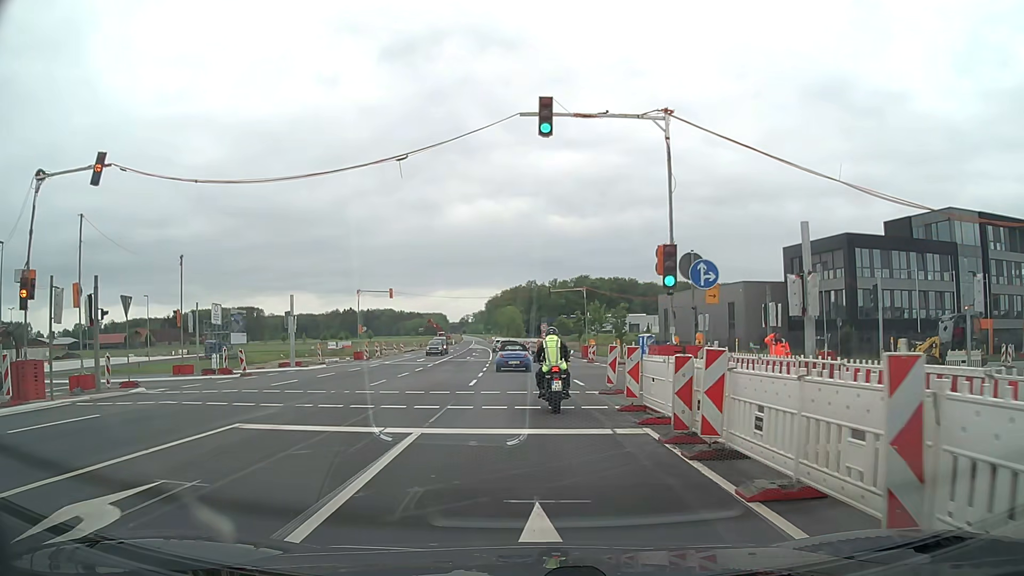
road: primary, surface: asphalt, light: Day
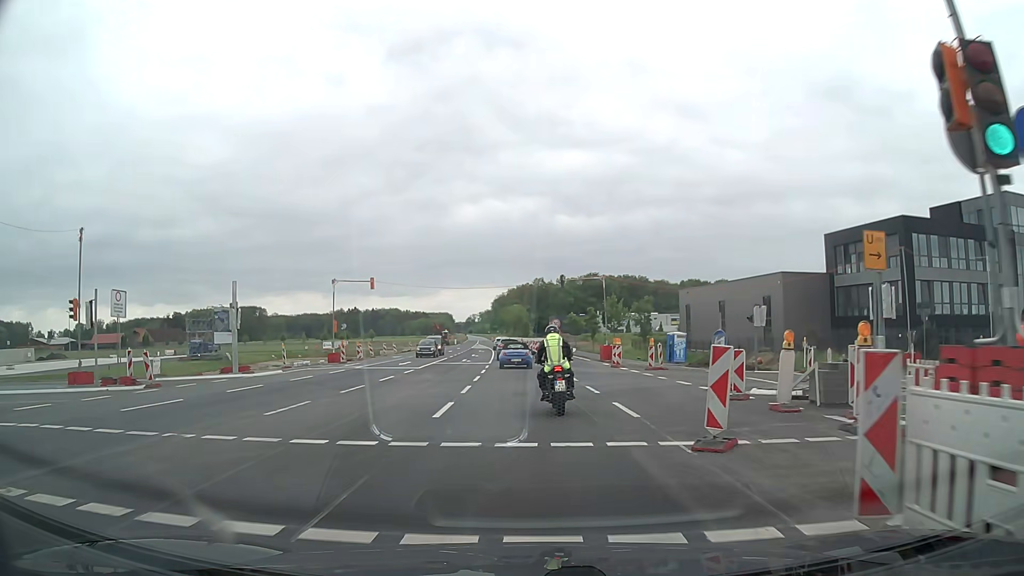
(0.0, +9.9) m; 0°
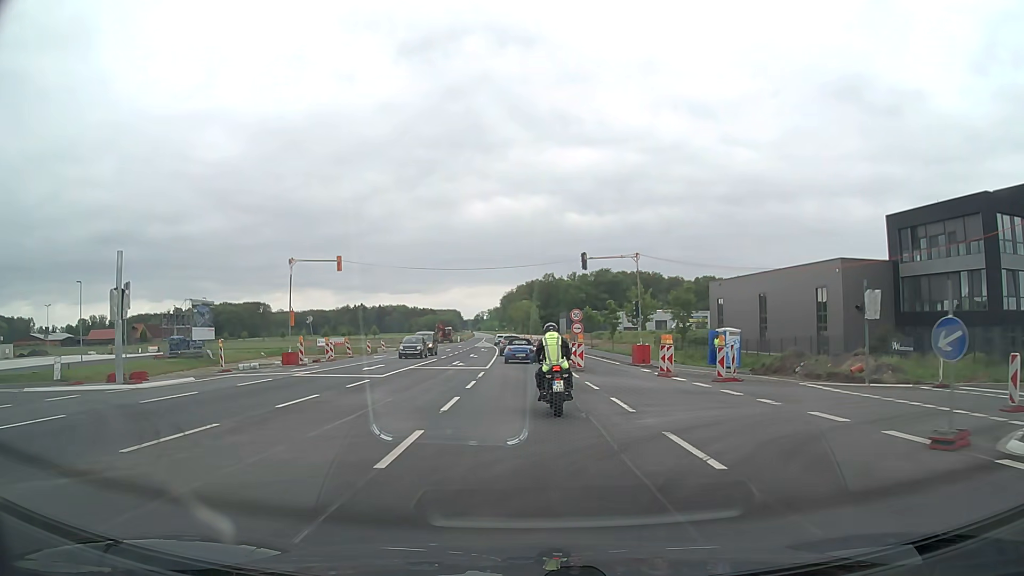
(-0.1, +11.3) m; -1°
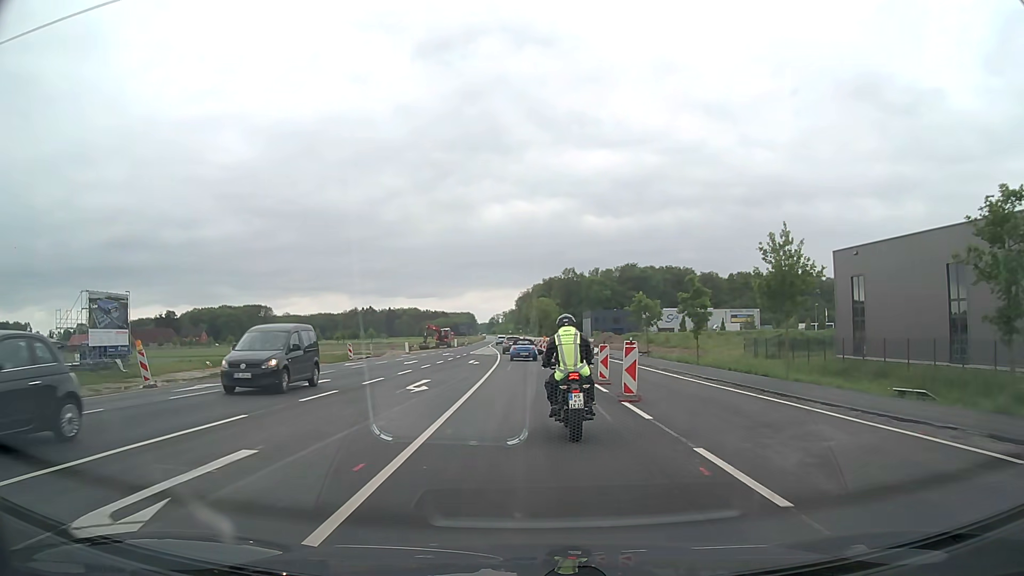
(-0.4, +31.6) m; -1°
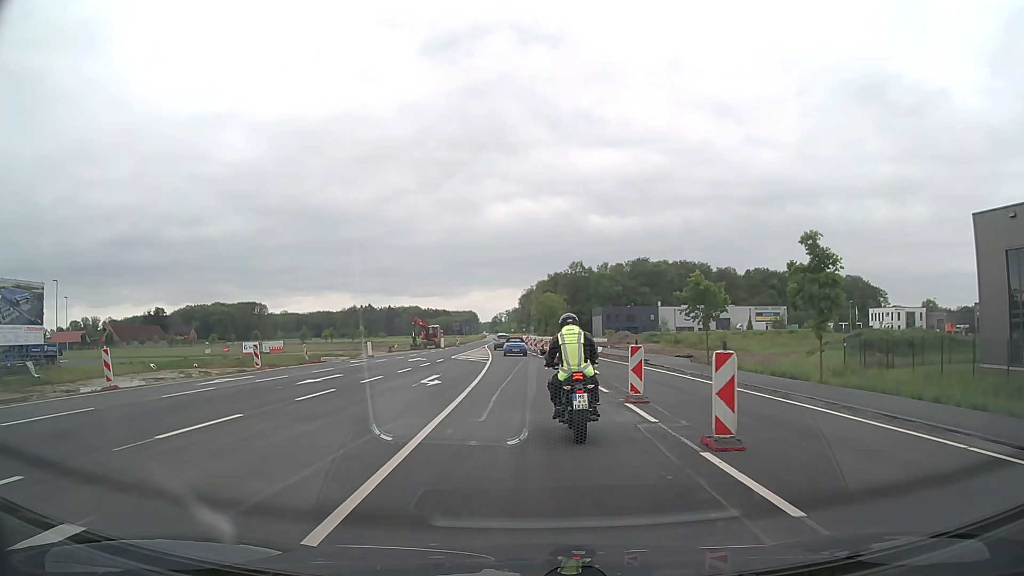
(-0.1, +18.6) m; 0°
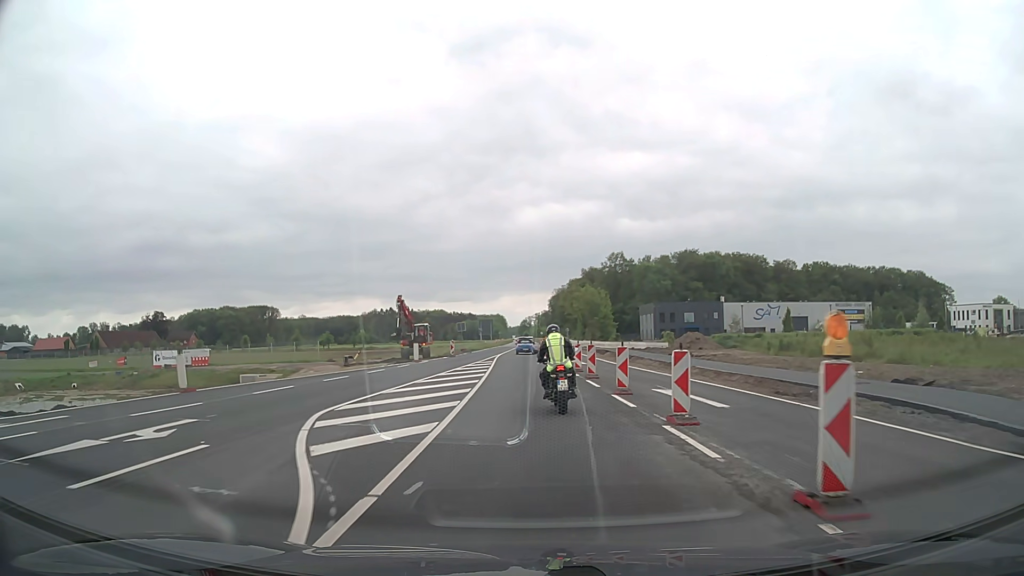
(-0.6, +33.7) m; -2°
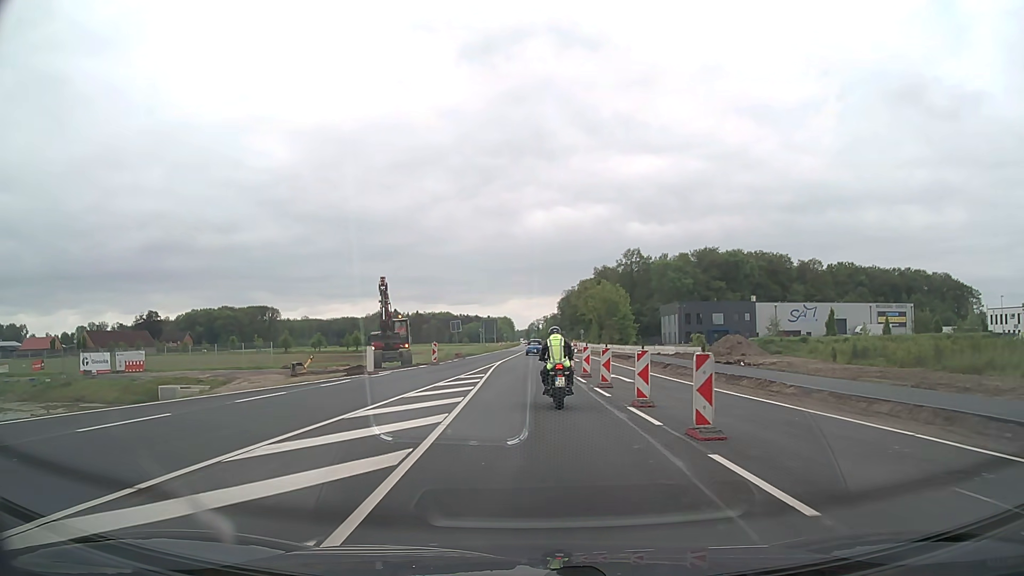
(-0.2, +15.0) m; -1°
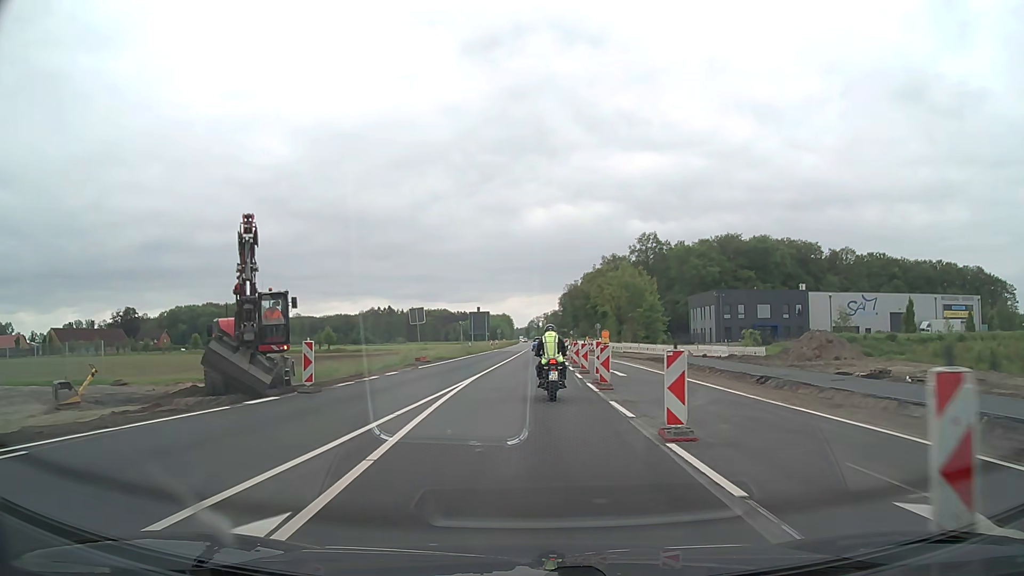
(+0.1, +23.6) m; 0°
(0, +10) (0, +20) (0, +30) (0, +40) (+1, +50) (+1, +60) (+1, +70) (+1, +80) (+2, +90) (+2, +100) m
